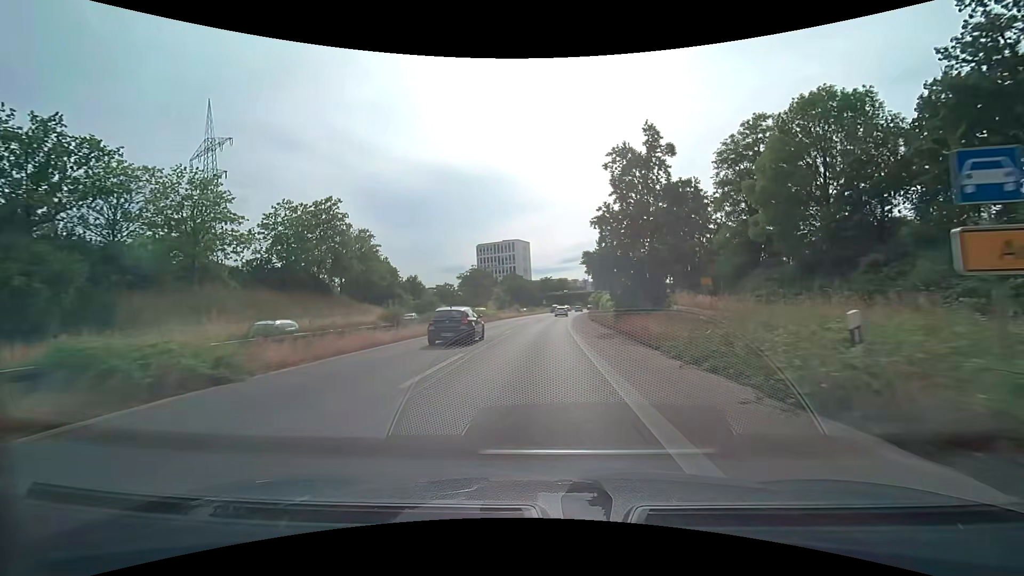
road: trunk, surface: asphalt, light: Day
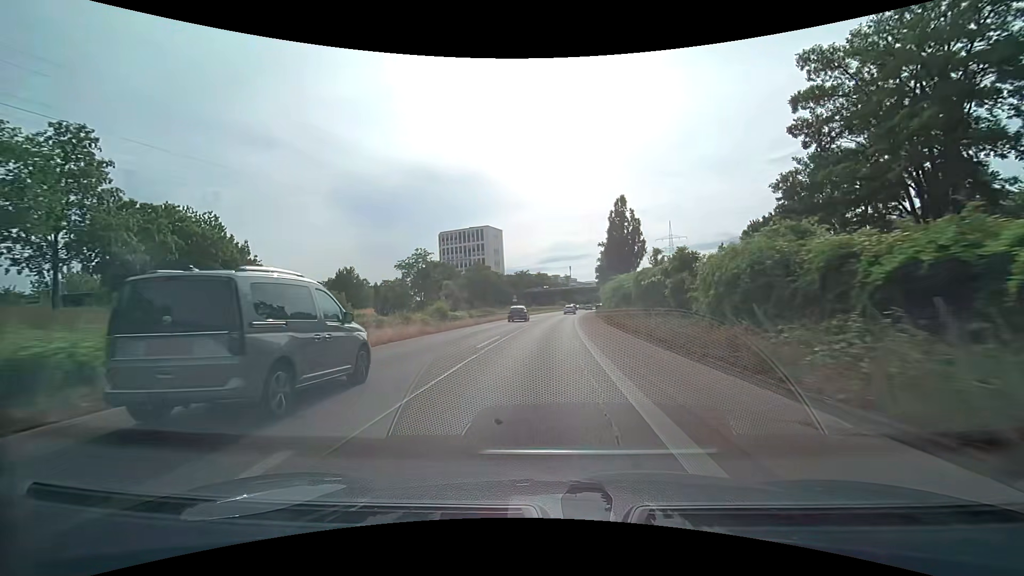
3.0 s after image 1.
(+0.7, +45.8) m; +2°
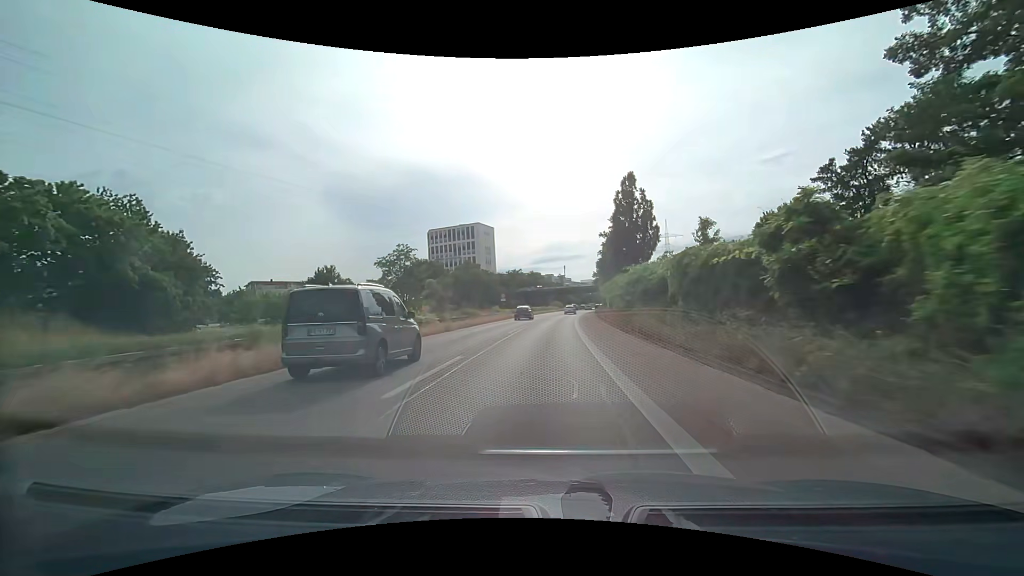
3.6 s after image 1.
(+0.1, +9.2) m; +1°
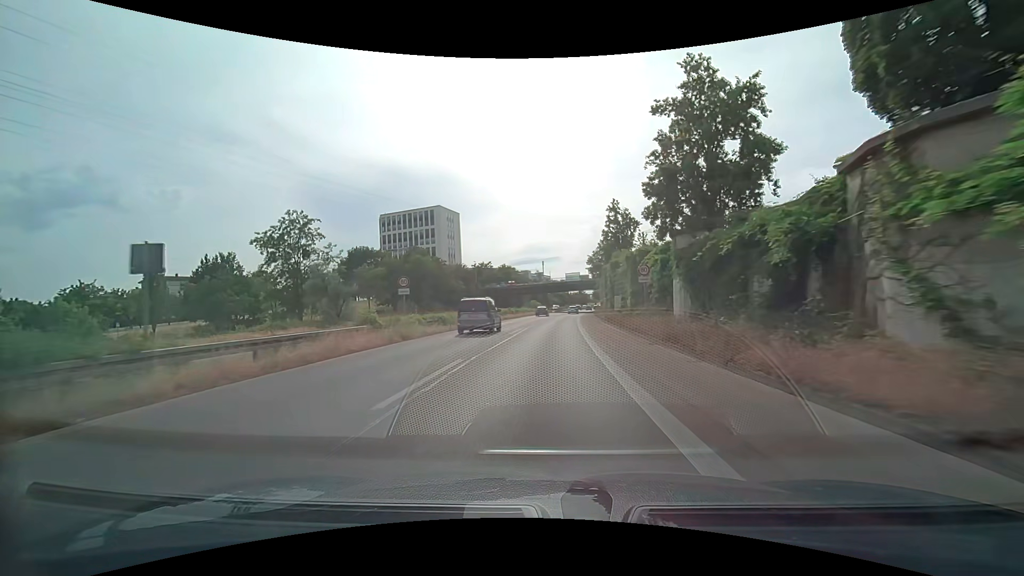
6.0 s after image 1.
(+0.8, +36.7) m; +3°
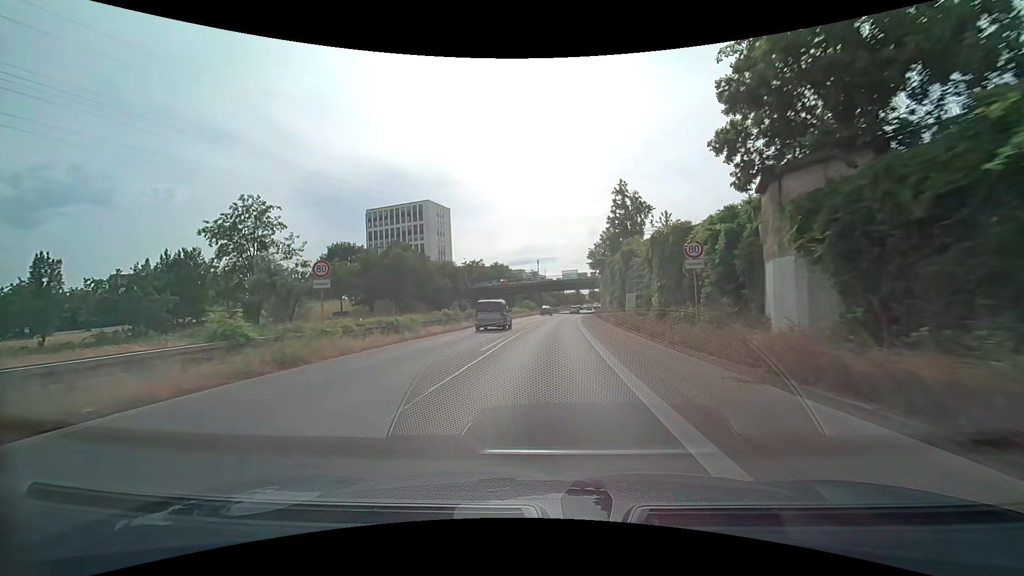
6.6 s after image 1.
(0.0, +9.2) m; 0°
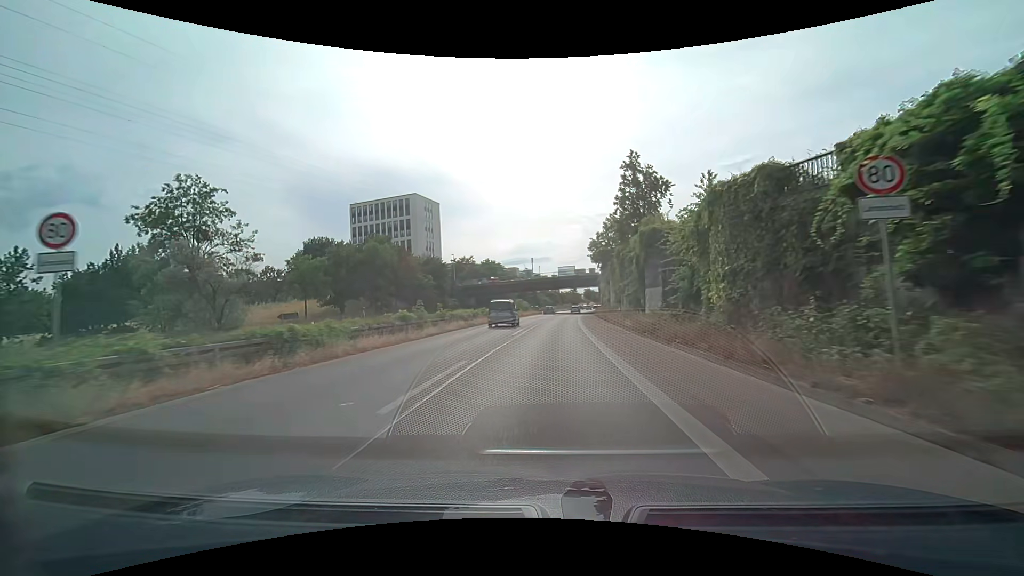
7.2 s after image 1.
(+0.1, +9.2) m; +1°
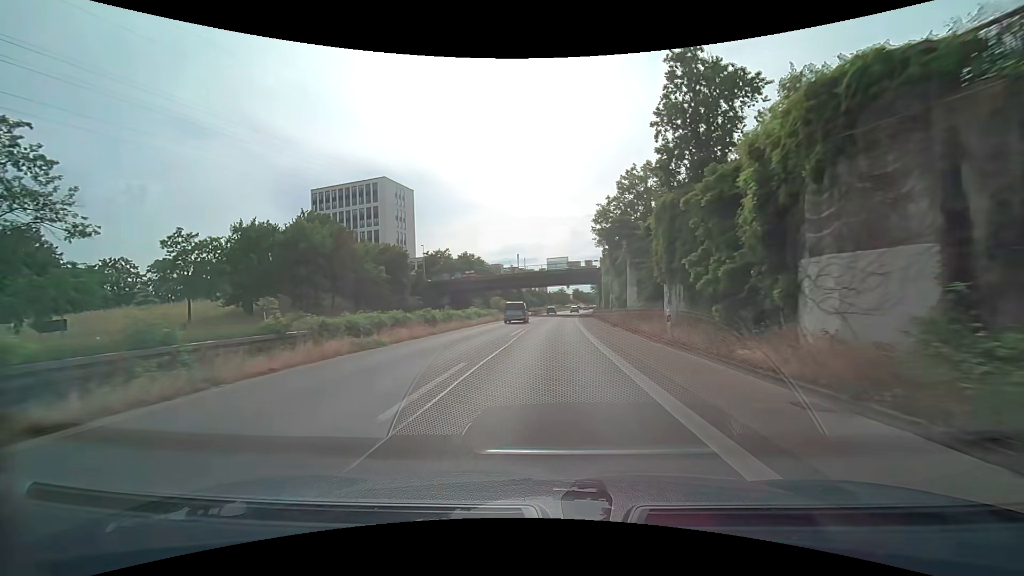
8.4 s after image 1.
(+0.3, +18.4) m; +1°
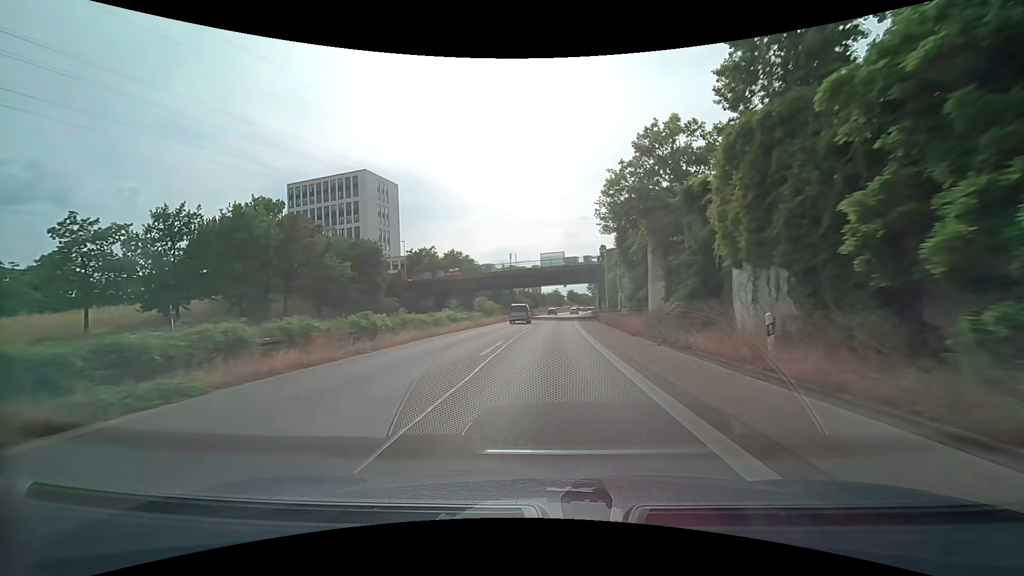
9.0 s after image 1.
(+0.1, +9.4) m; +1°
(0, +10) (0, +20) (0, +30) (+1, +40) (+1, +50) (+2, +60) (+2, +70) (+3, +80) (+4, +90) (+5, +100) m
